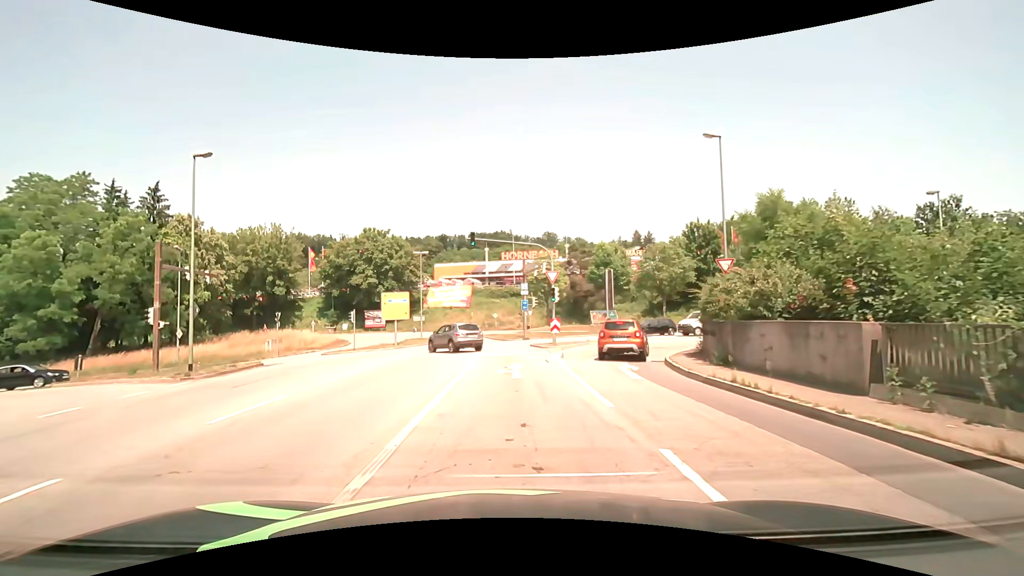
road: primary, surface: asphalt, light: Day
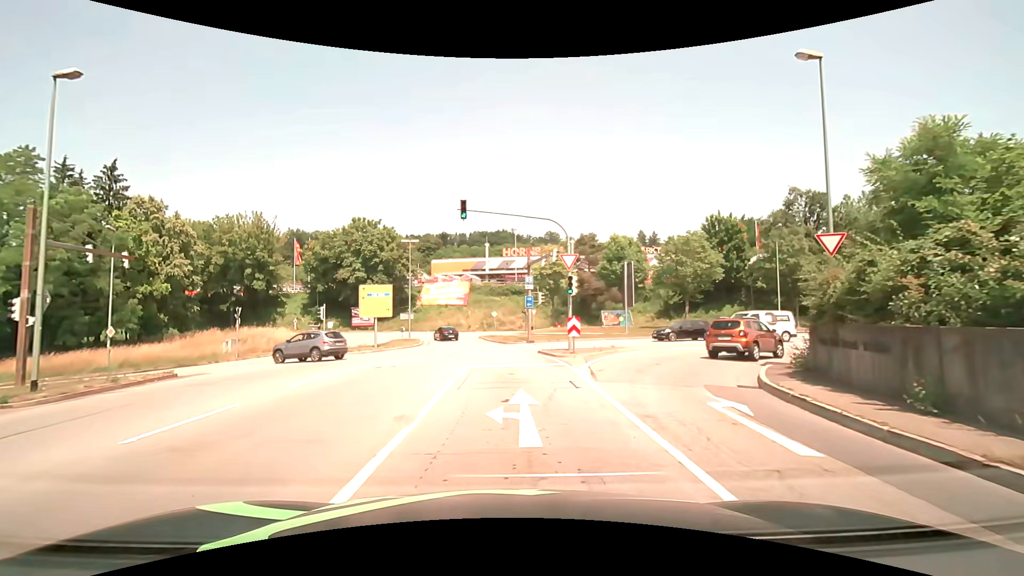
(0.0, +7.4) m; 0°
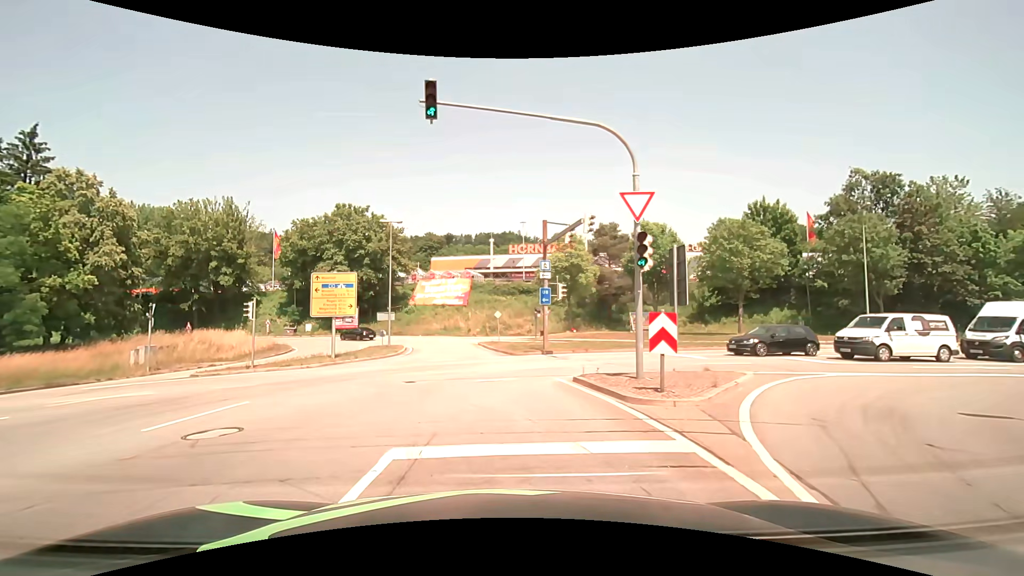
(0.0, +11.0) m; -1°
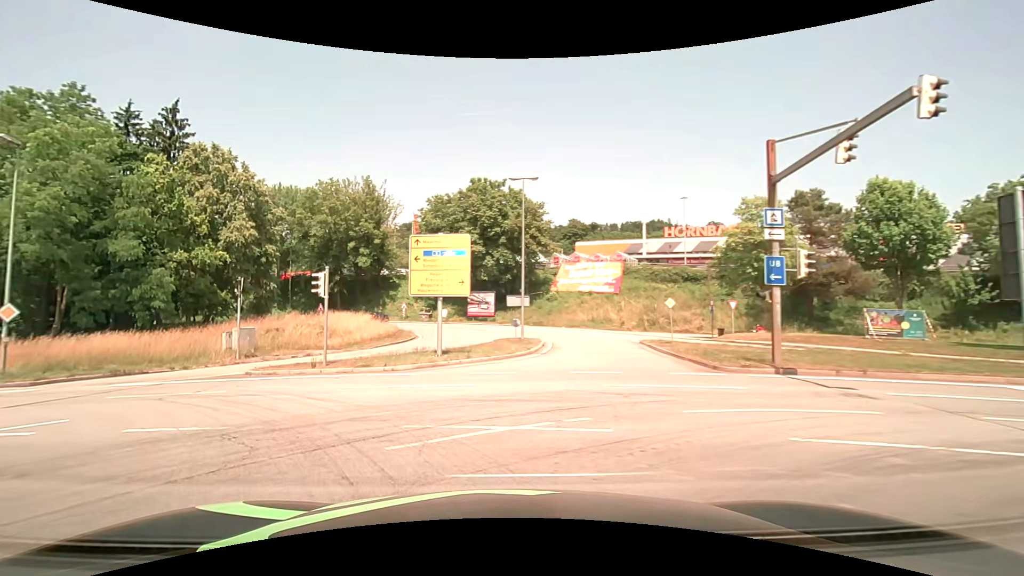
(-1.0, +10.2) m; -16°
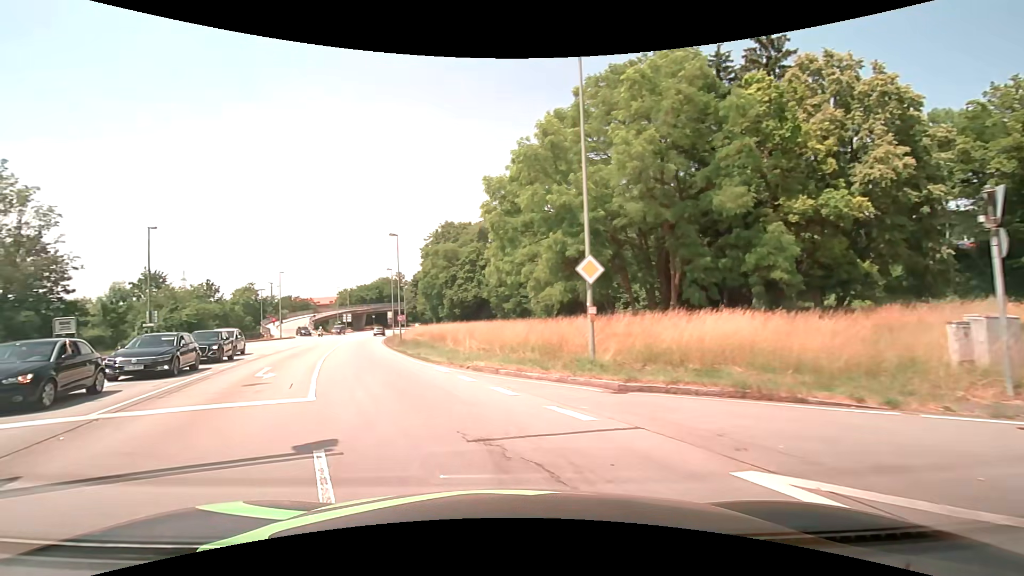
(-8.0, +13.4) m; -61°
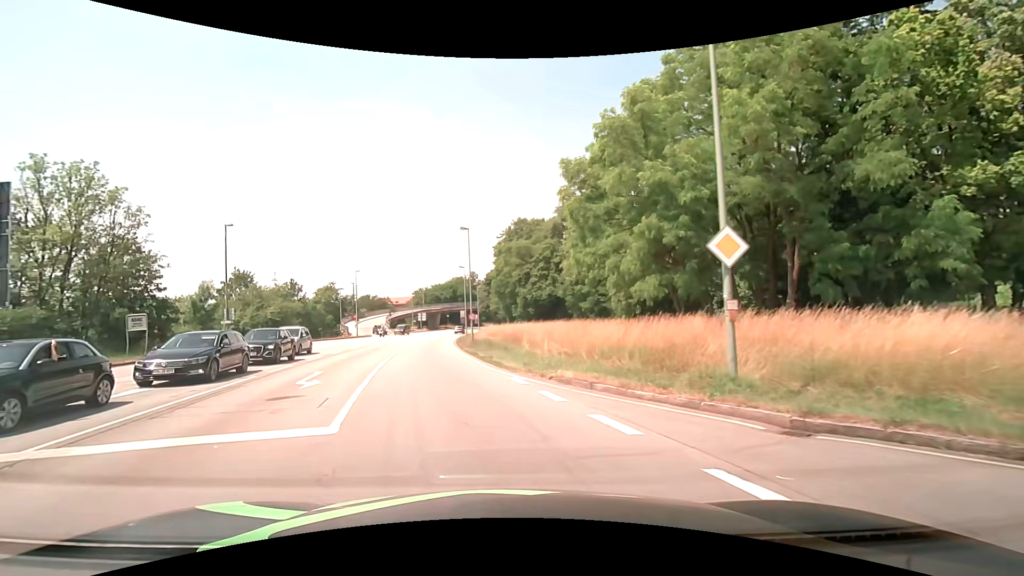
(-0.3, +3.7) m; -9°
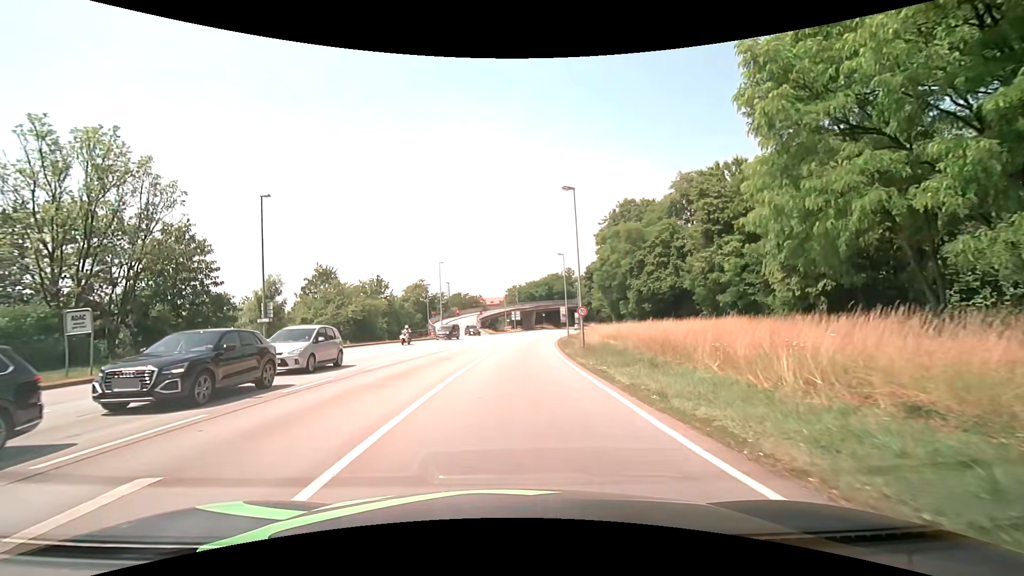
(-1.5, +12.7) m; -11°
(0, +10) (0, +20) (+1, +30) (+1, +40) (+2, +50) (+4, +60) (+5, +70) (+7, +80) (+9, +89) (+11, +99) m
